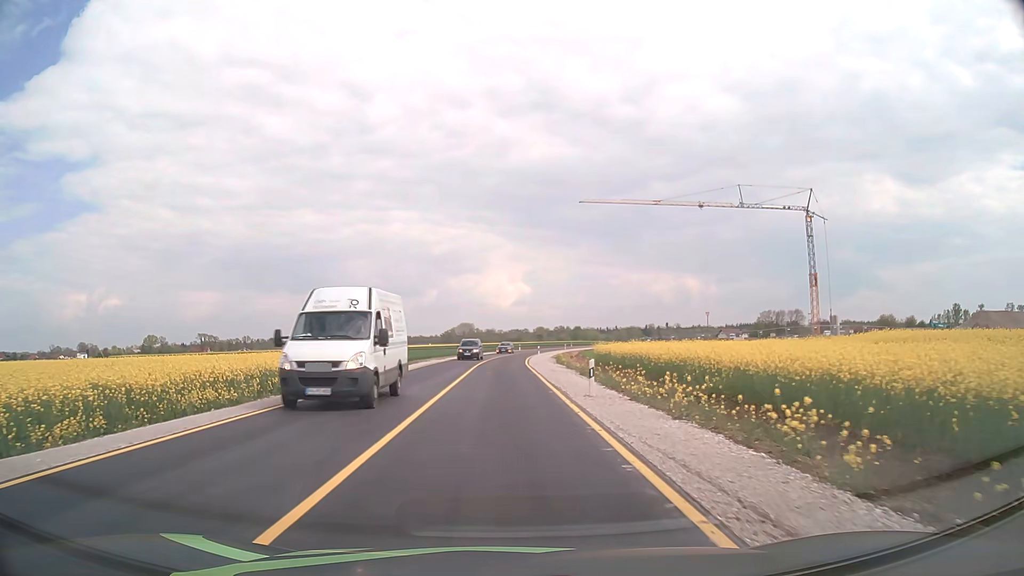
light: Day
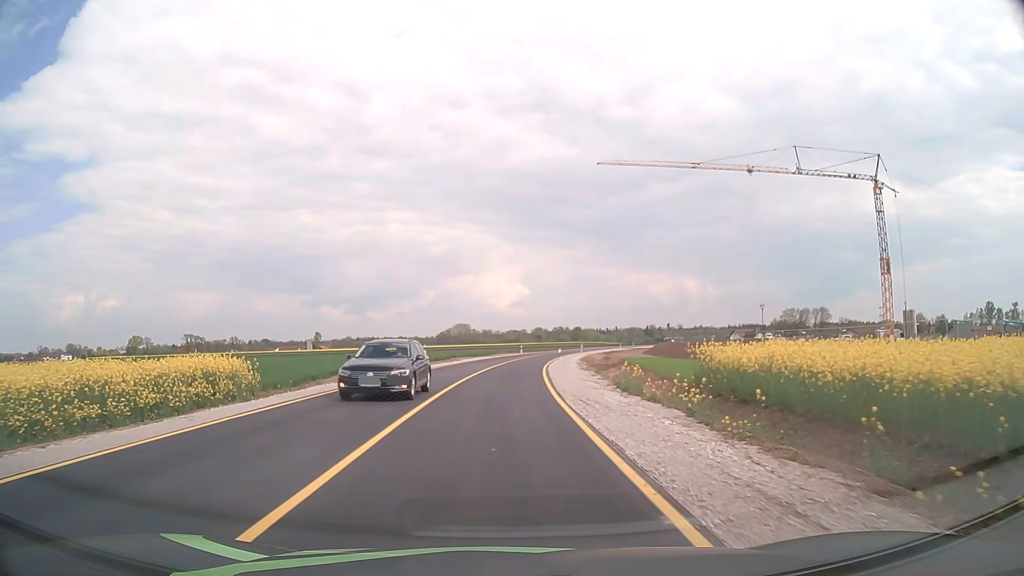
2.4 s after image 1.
(0.0, +28.3) m; 0°
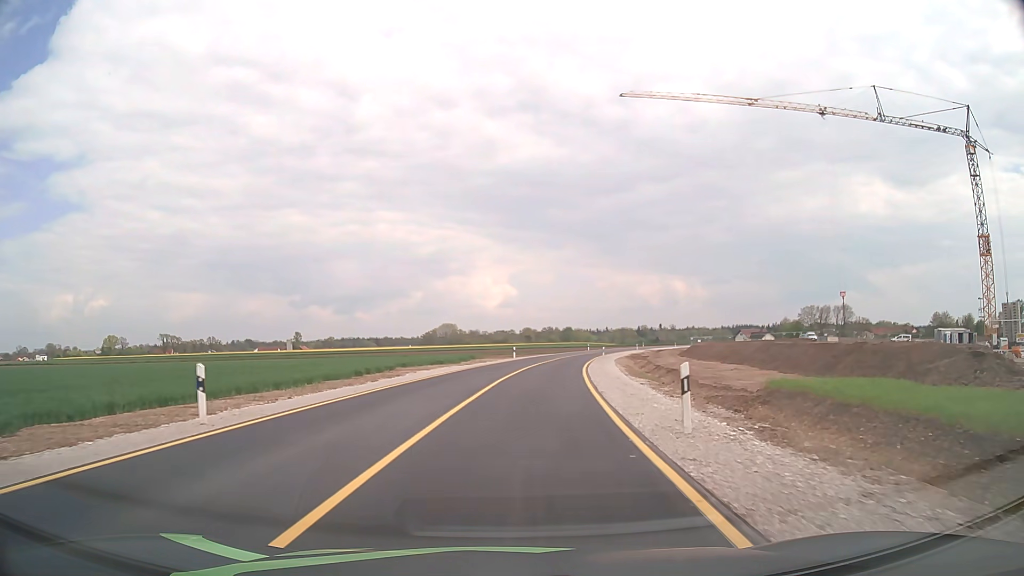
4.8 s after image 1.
(+0.1, +28.8) m; +1°
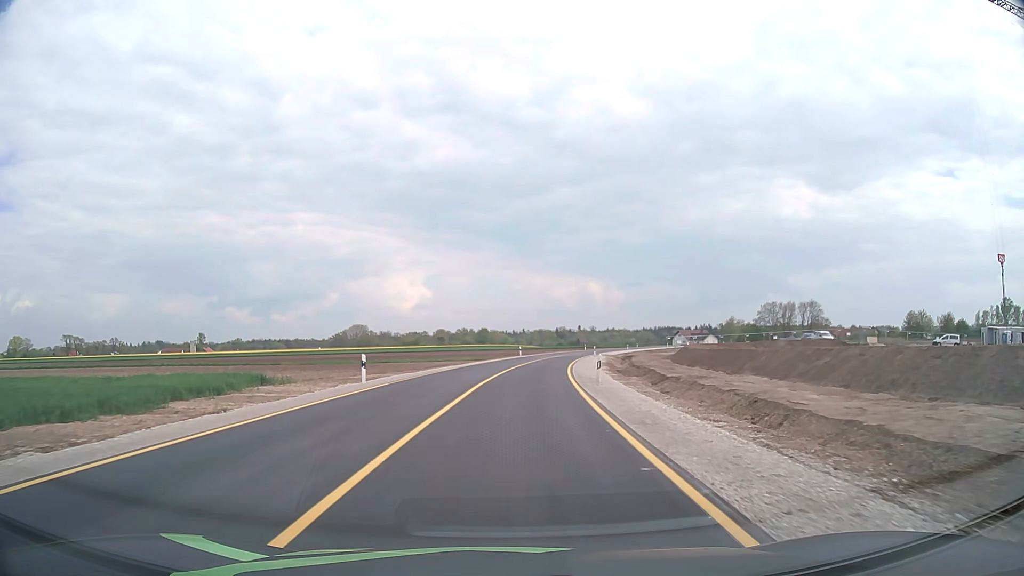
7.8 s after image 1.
(+2.5, +37.4) m; +7°
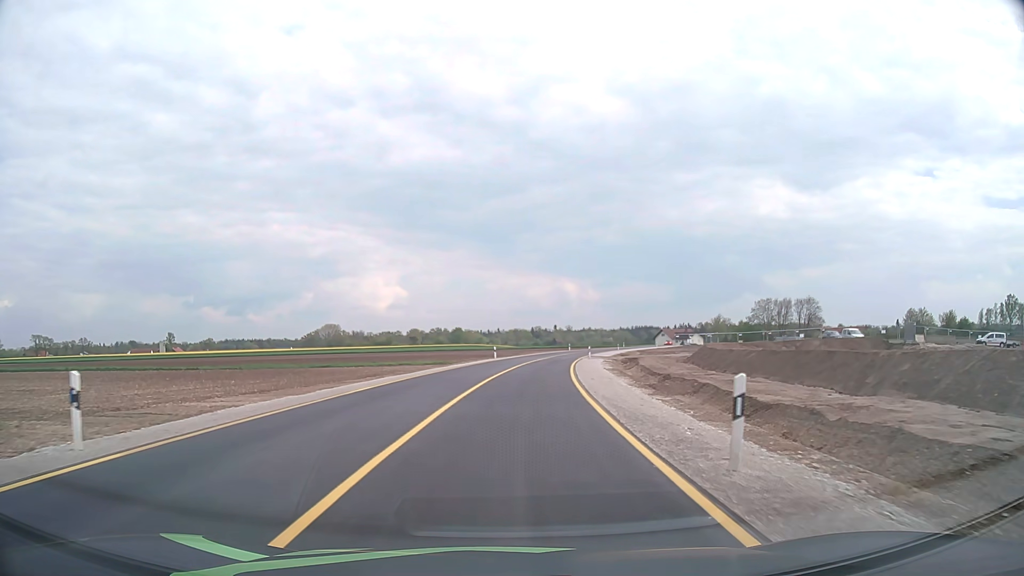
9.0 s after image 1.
(+0.3, +15.5) m; +2°
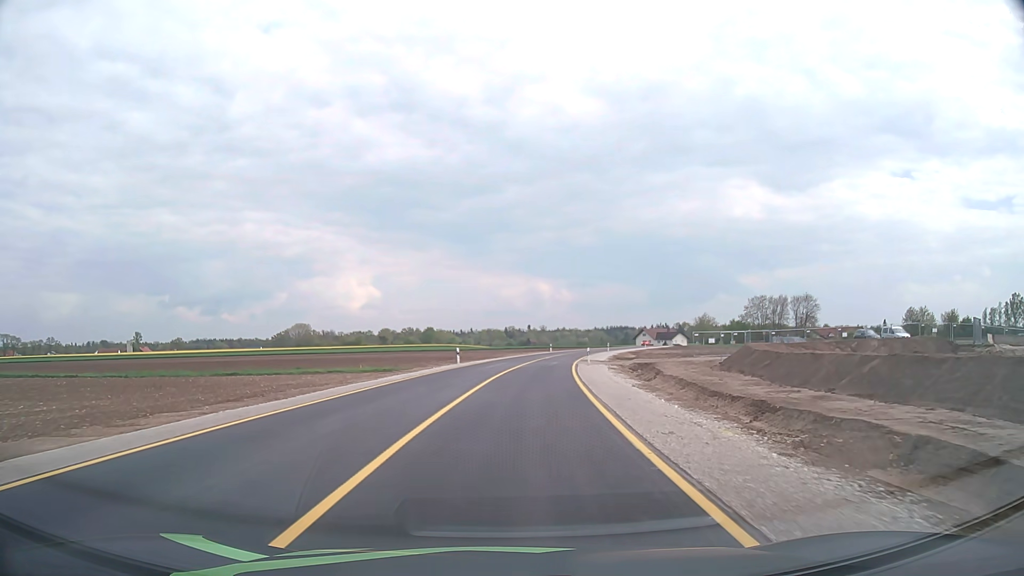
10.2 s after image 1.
(+0.3, +15.7) m; +2°
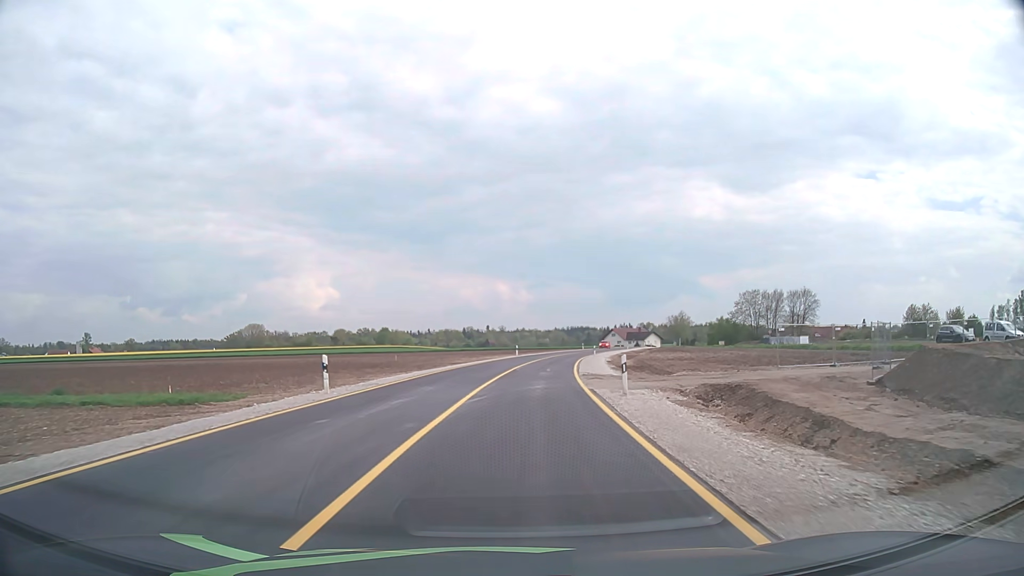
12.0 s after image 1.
(+0.7, +23.4) m; +3°
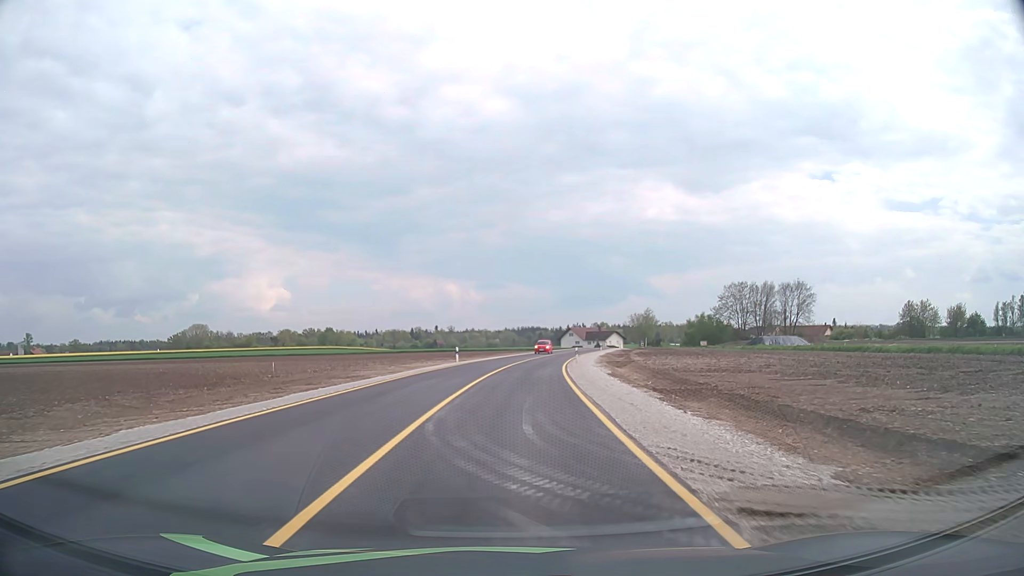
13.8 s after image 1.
(+0.9, +23.4) m; +4°
